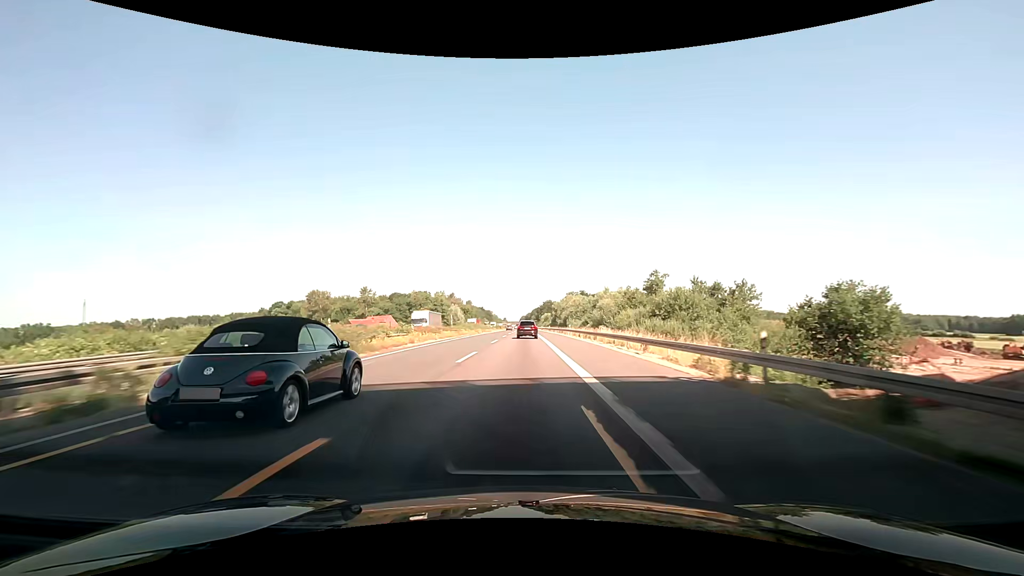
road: motorway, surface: asphalt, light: Day
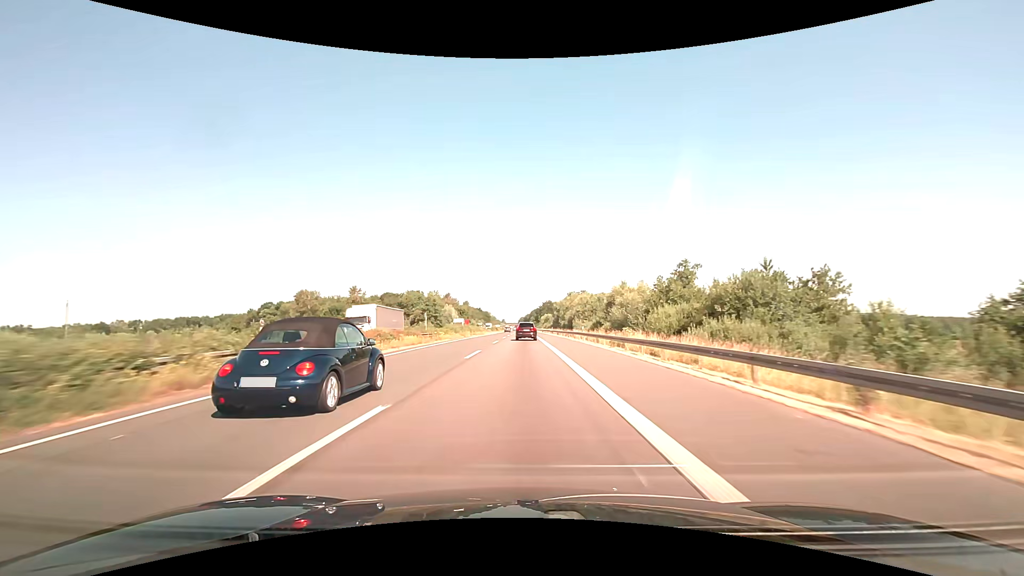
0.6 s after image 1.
(+0.1, +15.5) m; 0°
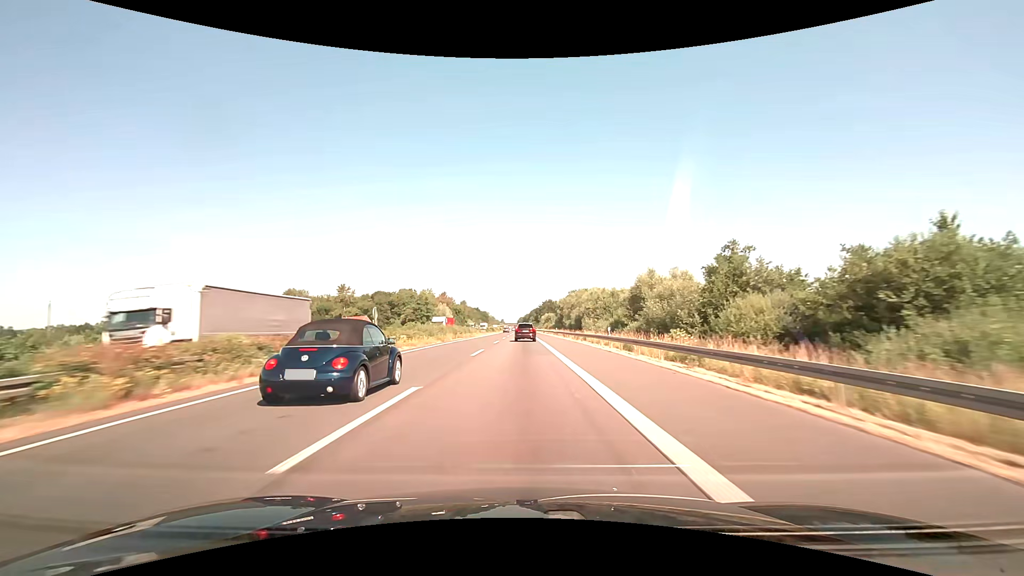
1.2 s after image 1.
(0.0, +15.4) m; 0°
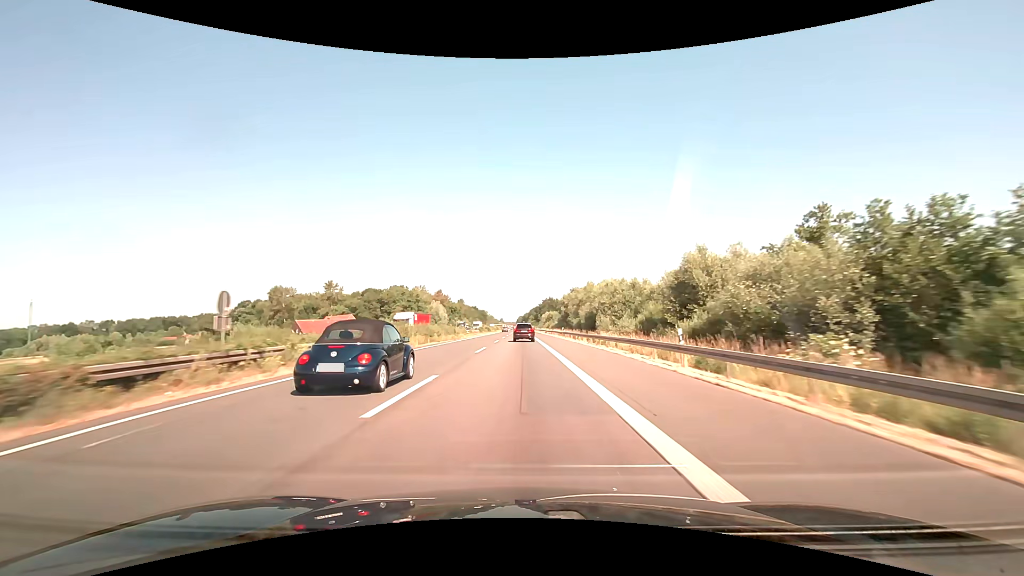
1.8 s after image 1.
(0.0, +15.3) m; 0°
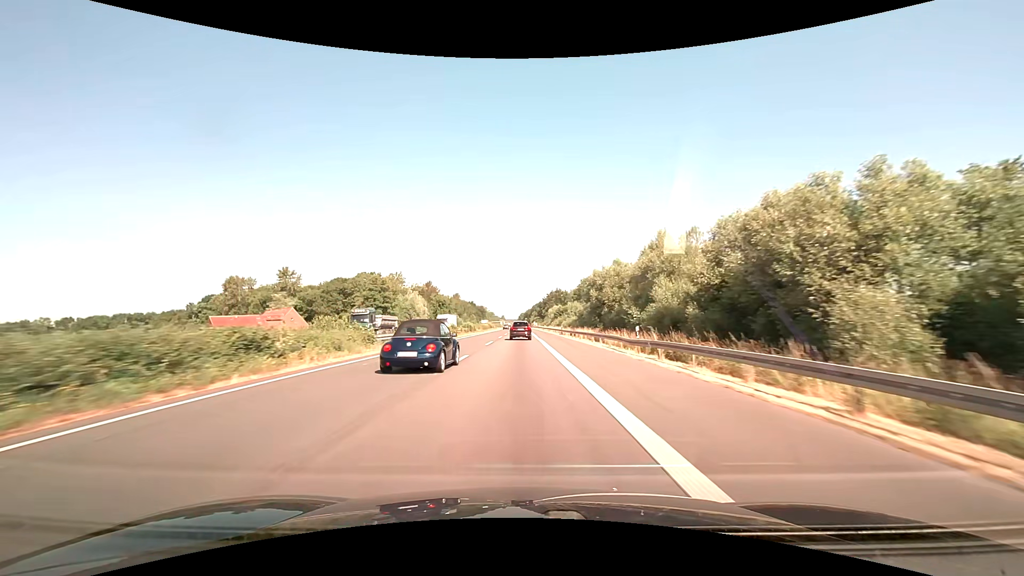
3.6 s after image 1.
(0.0, +45.6) m; 0°
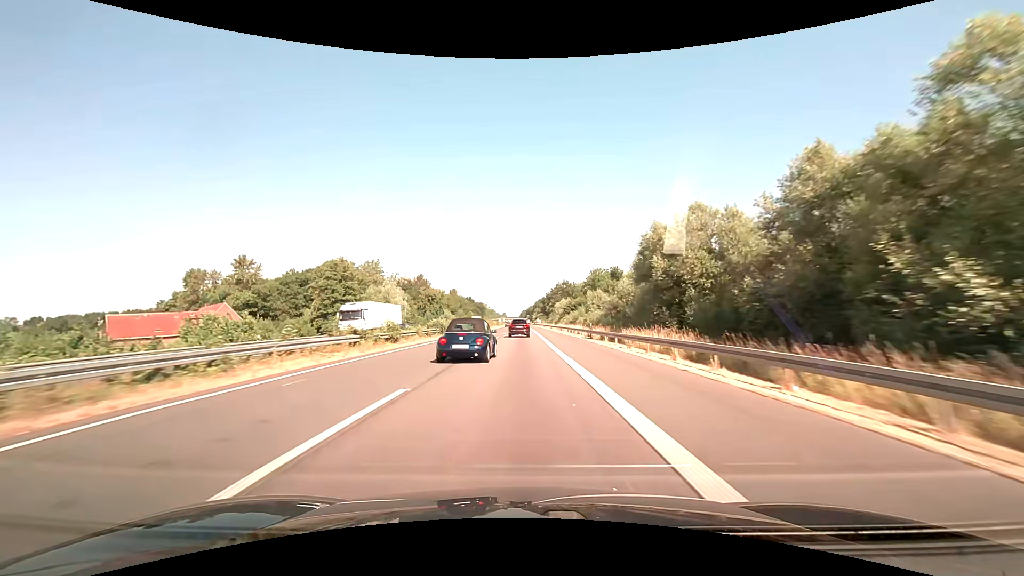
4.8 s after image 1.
(-0.1, +29.6) m; 0°
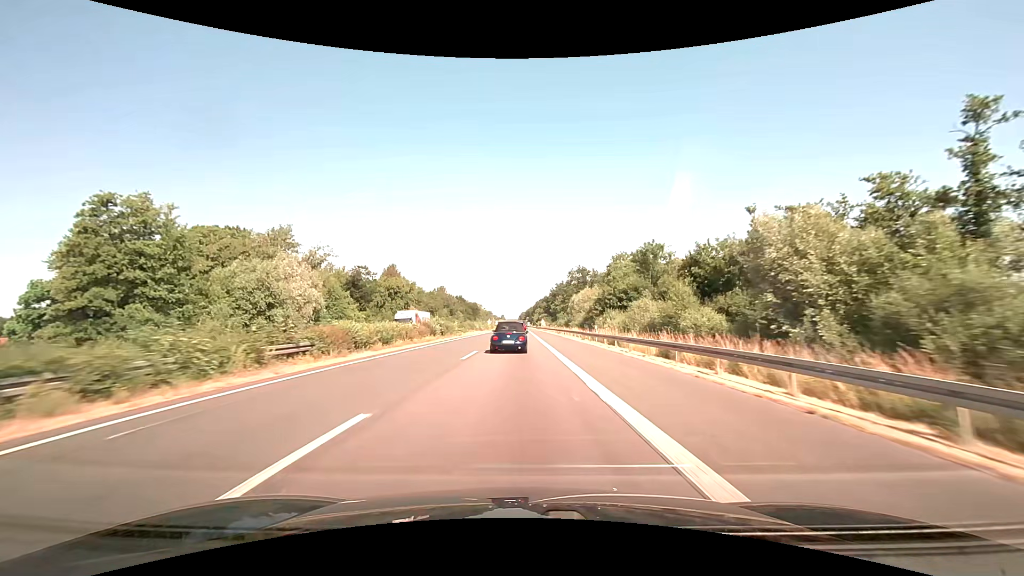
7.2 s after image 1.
(-0.1, +56.3) m; 0°
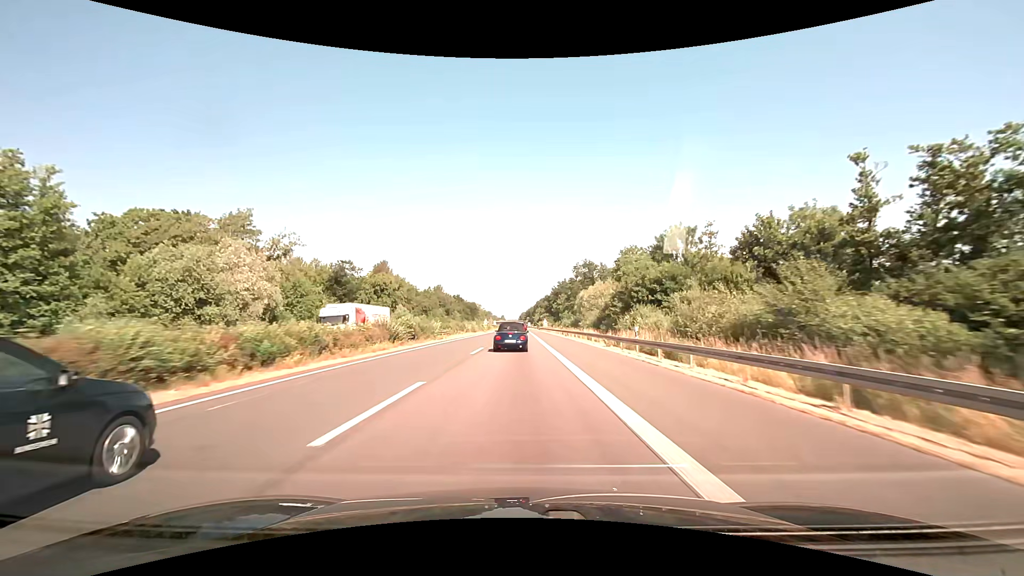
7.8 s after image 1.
(0.0, +13.8) m; 0°
(0, +10) (0, +20) (0, +30) (0, +40) (0, +50) (0, +60) (0, +70) (0, +80) (0, +90) (-1, +100) m
